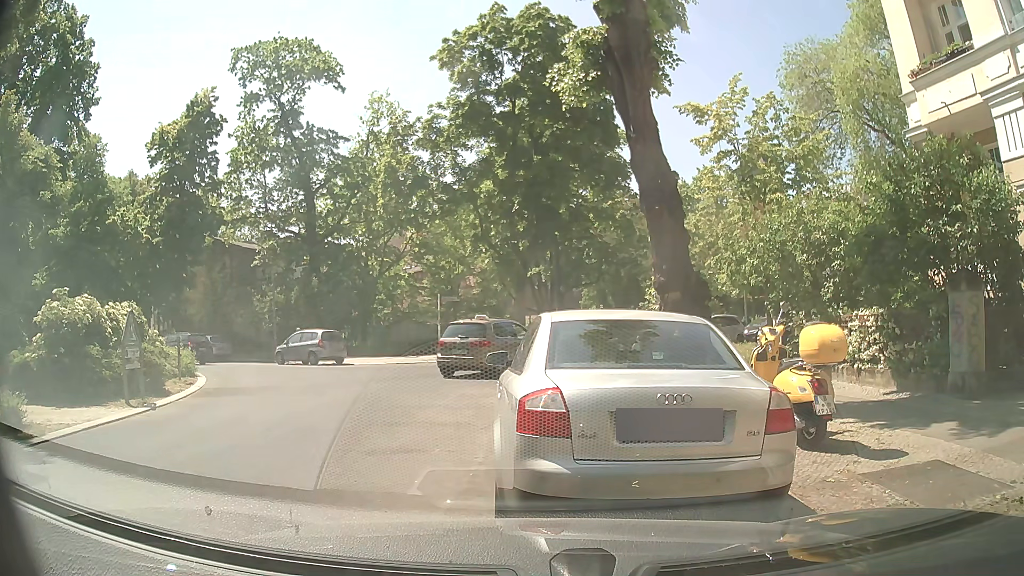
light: Day
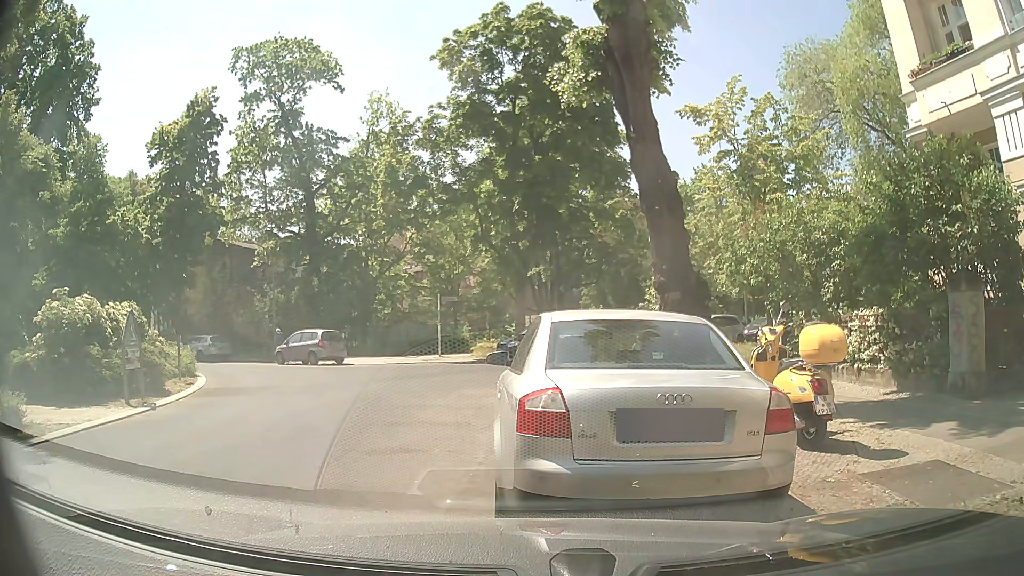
(0.0, 0.0) m; 0°
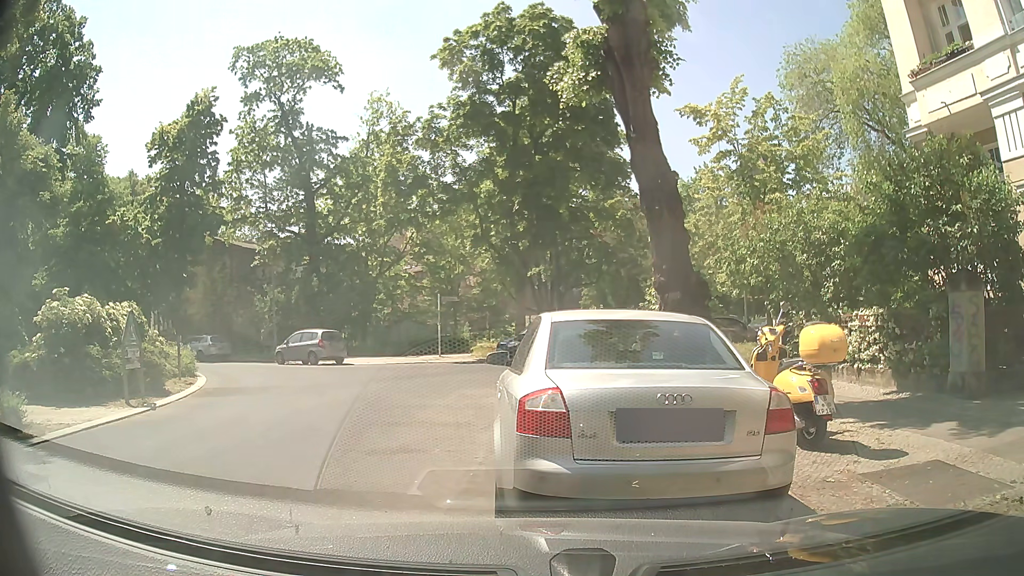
(0.0, 0.0) m; 0°
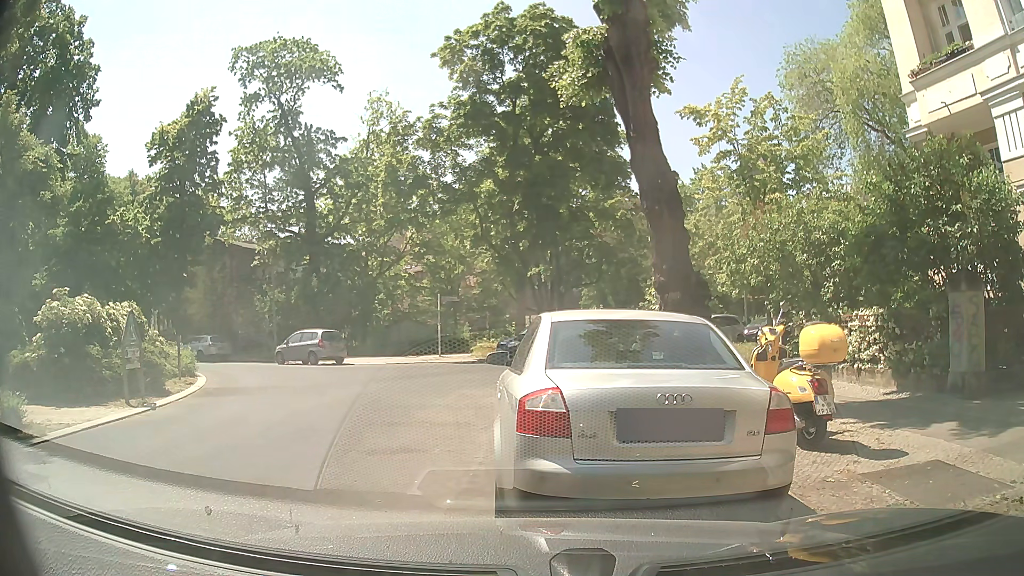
(0.0, 0.0) m; 0°
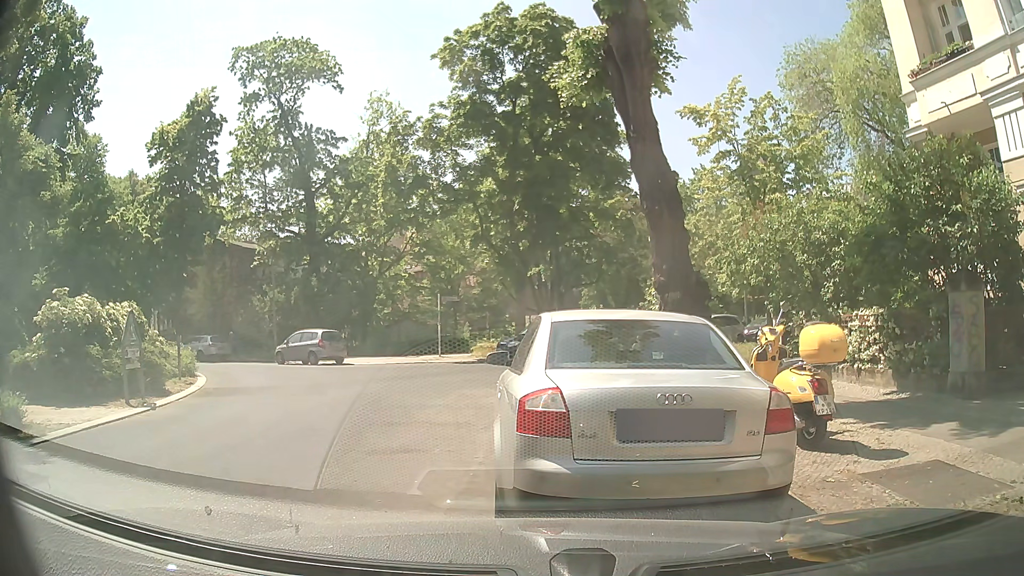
(0.0, 0.0) m; 0°
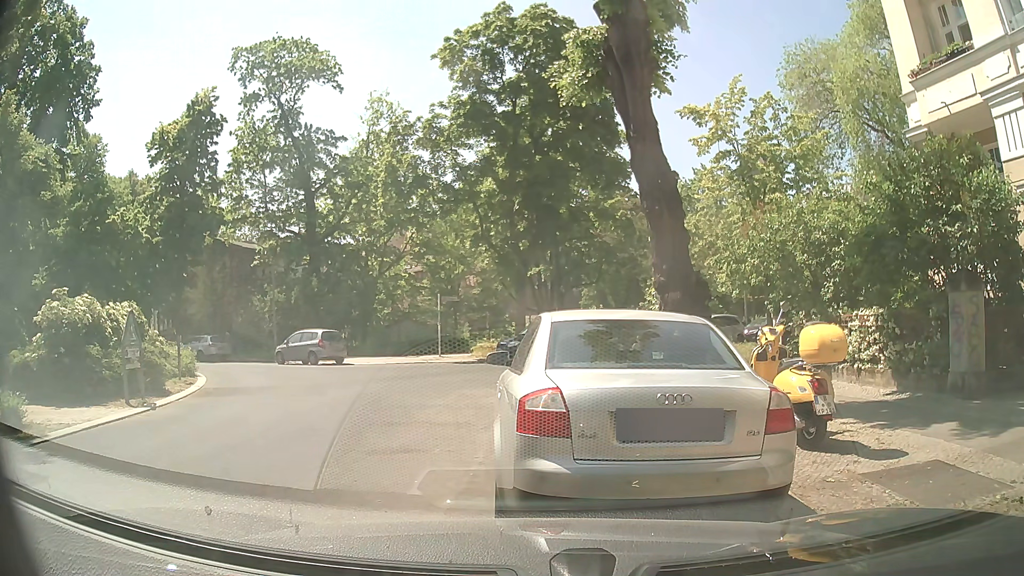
(0.0, 0.0) m; 0°
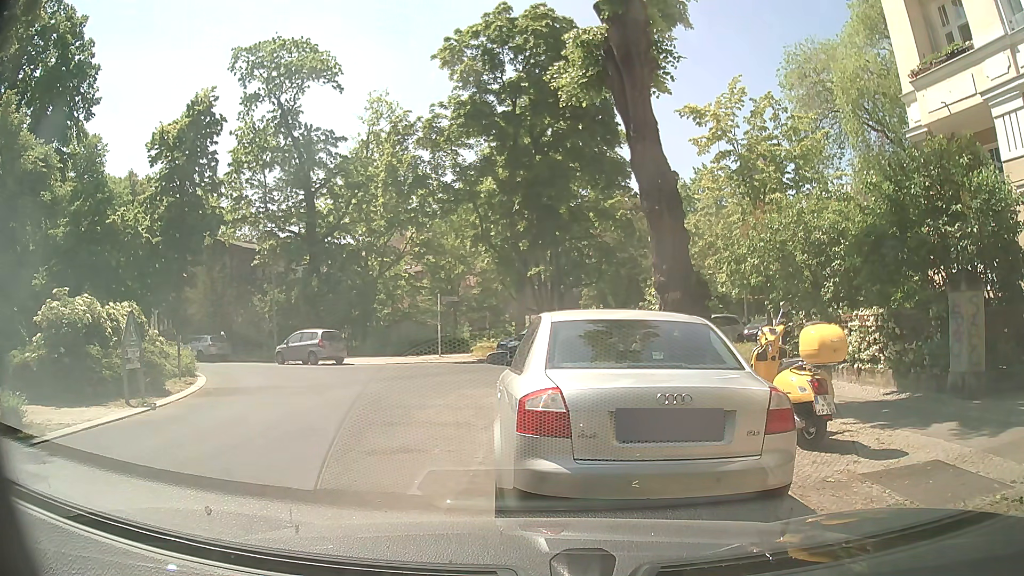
(0.0, 0.0) m; 0°
